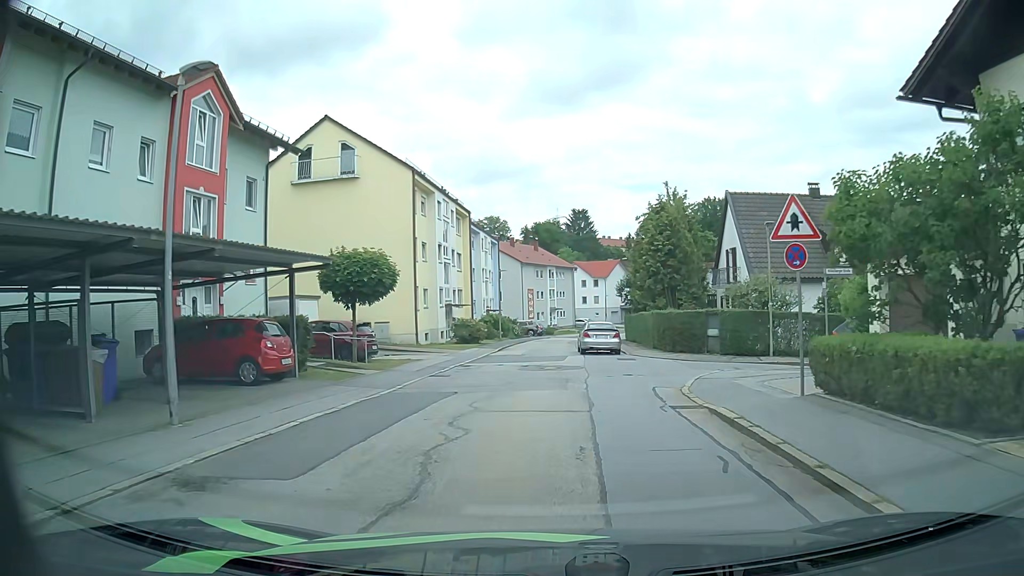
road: residential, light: Day
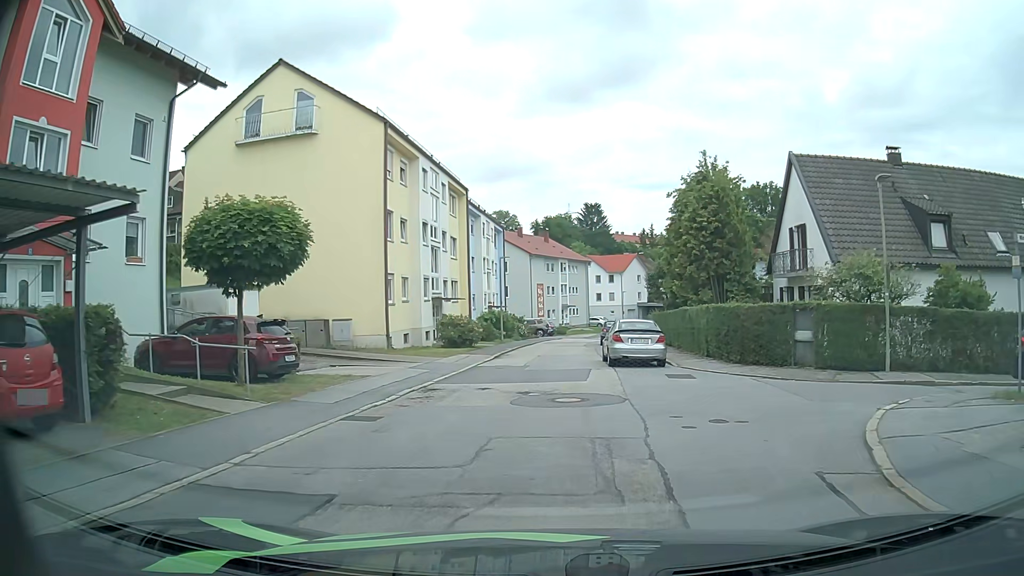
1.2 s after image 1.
(0.0, +8.7) m; 0°
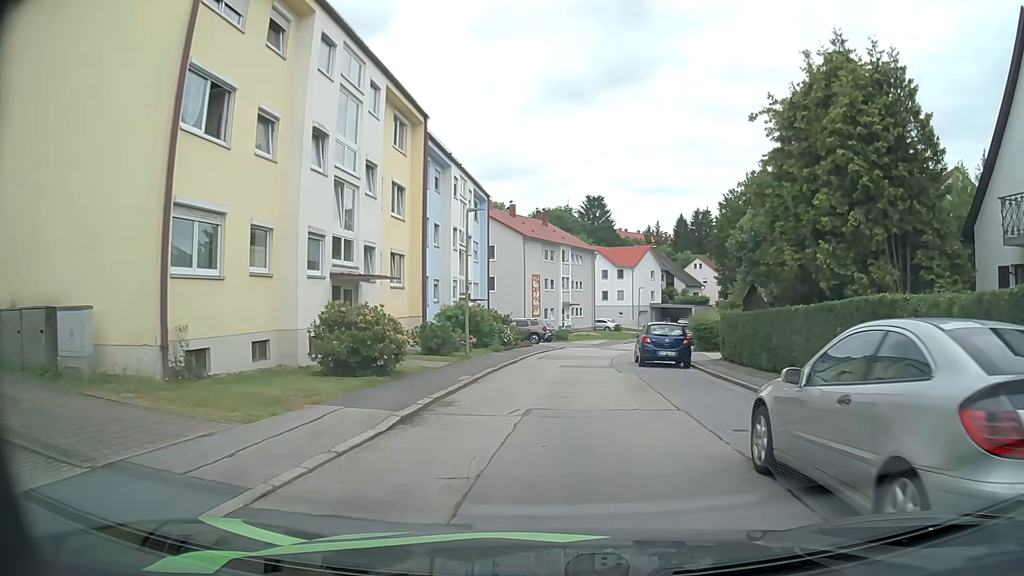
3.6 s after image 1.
(-0.4, +16.7) m; 0°
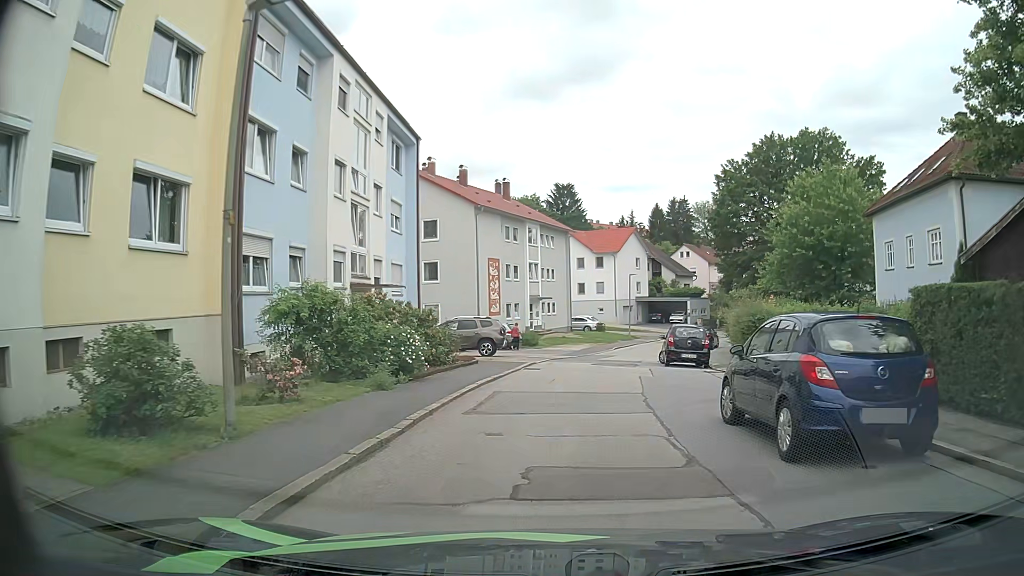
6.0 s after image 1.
(+0.3, +15.7) m; +3°
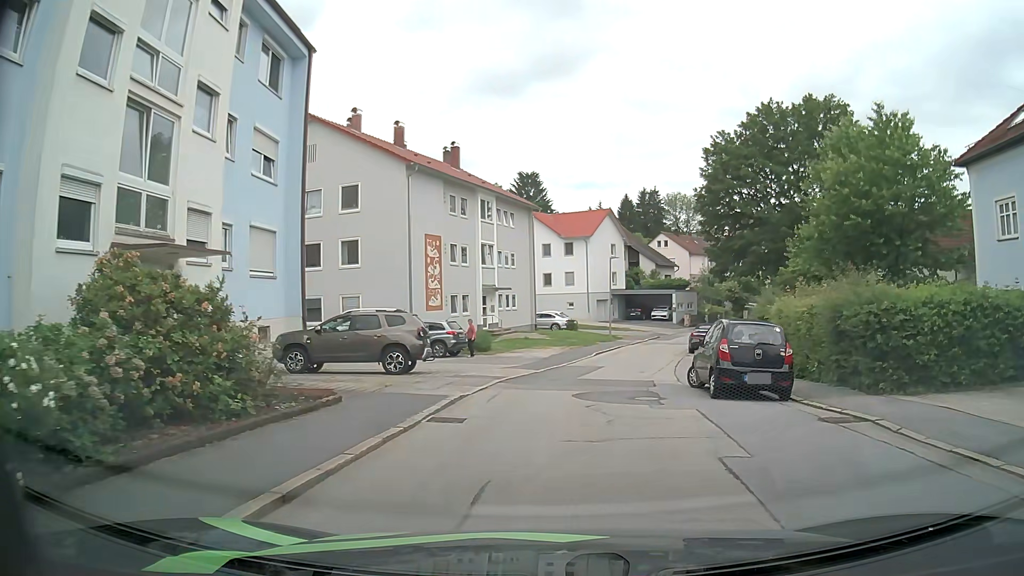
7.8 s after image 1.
(+0.2, +11.3) m; +3°
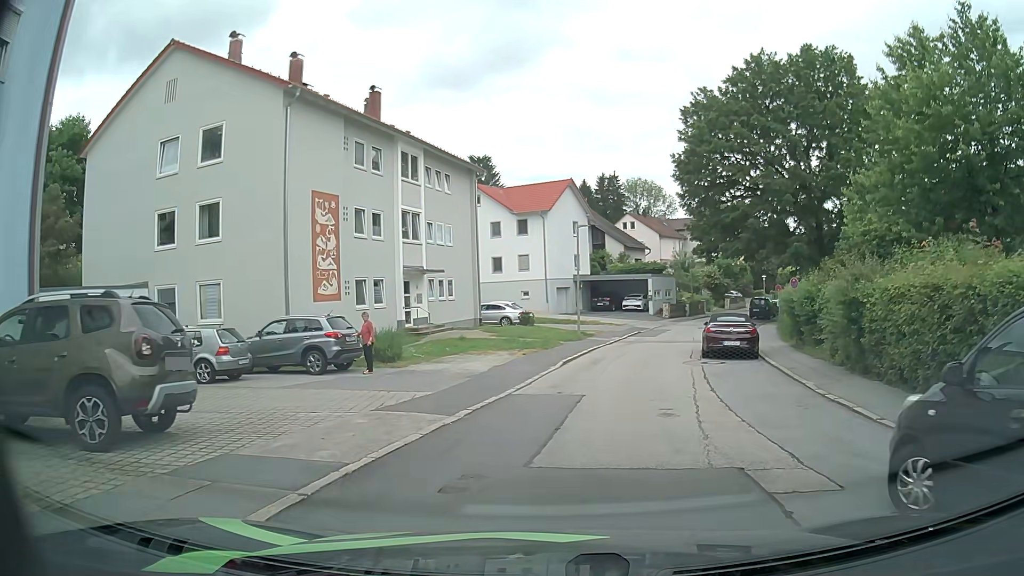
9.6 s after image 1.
(+0.2, +10.9) m; +3°
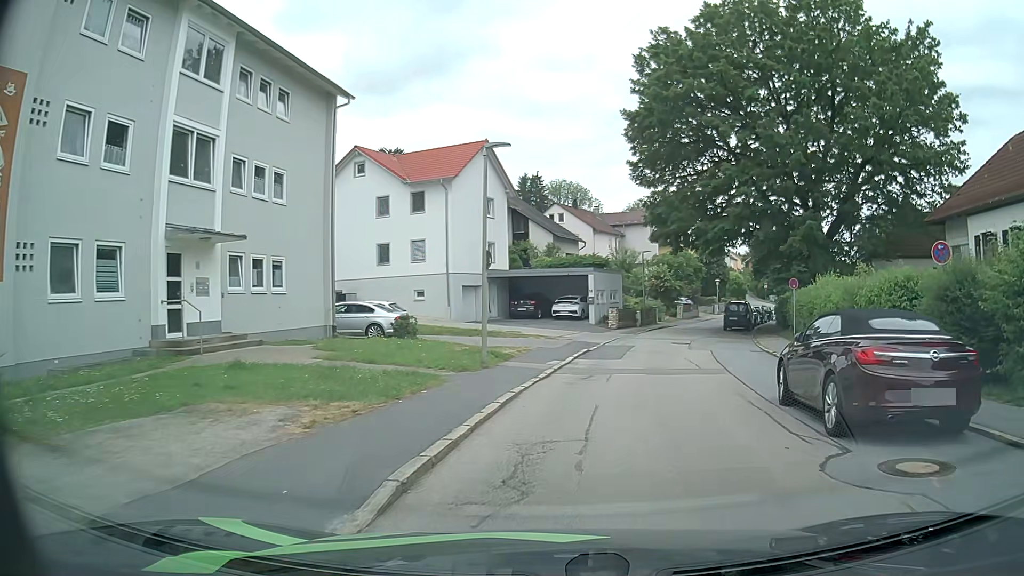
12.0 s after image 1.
(+0.6, +14.6) m; +7°
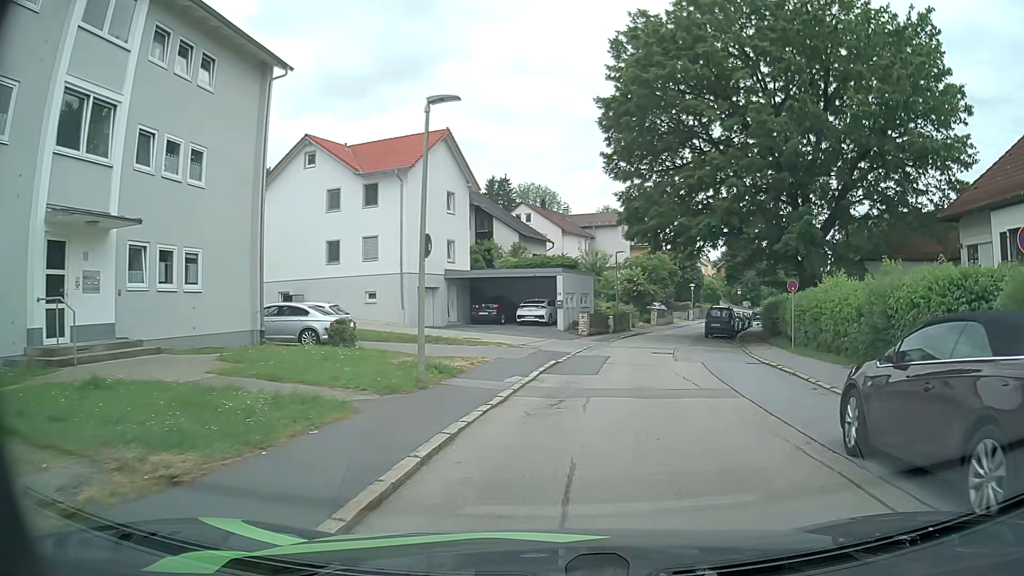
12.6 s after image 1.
(0.0, +3.6) m; +2°
(+1, +10) (+2, +20) (+4, +30) (+7, +39) (+10, +49) (+13, +58) (+17, +67) (+21, +77) (+25, +86) (+30, +95) m
